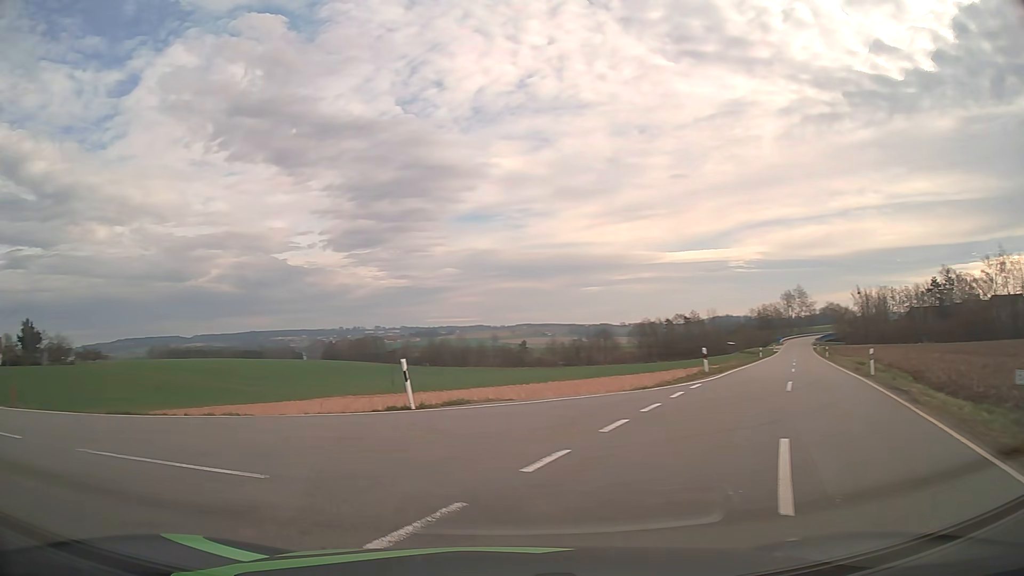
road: tertiary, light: Day
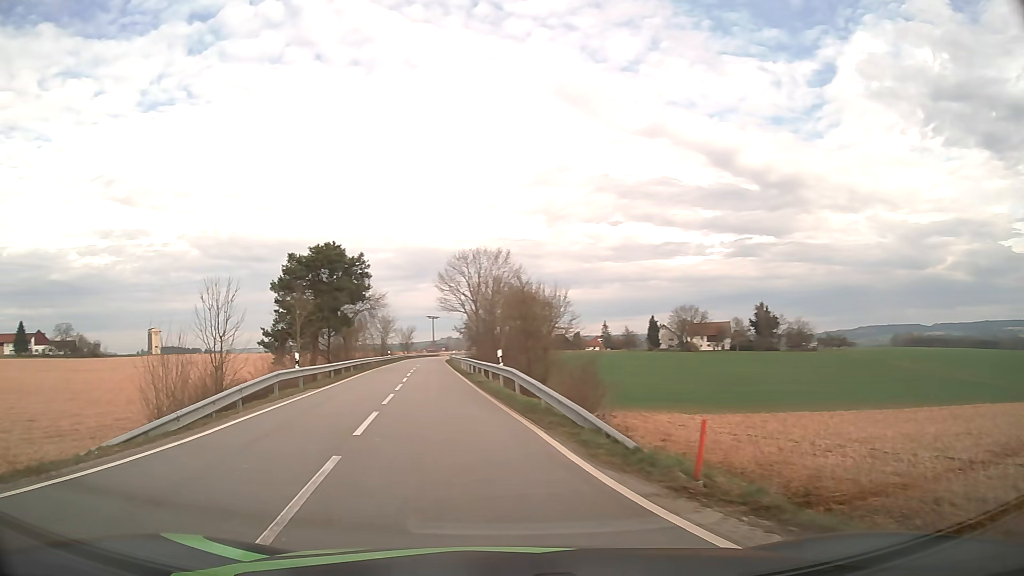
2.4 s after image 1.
(-7.8, +11.4) m; -65°
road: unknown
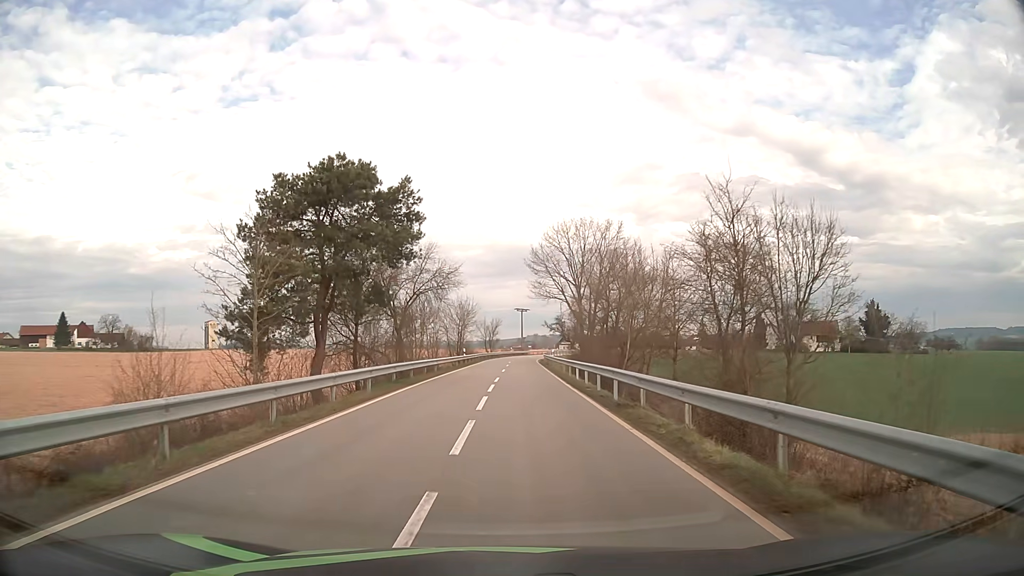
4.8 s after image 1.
(-2.7, +20.6) m; -8°
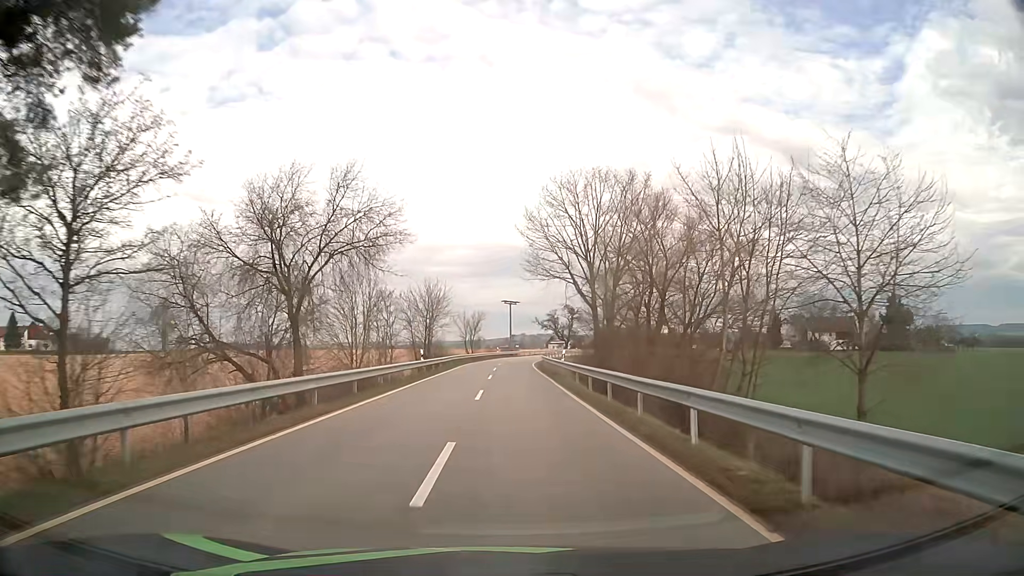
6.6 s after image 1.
(+0.1, +21.3) m; +1°
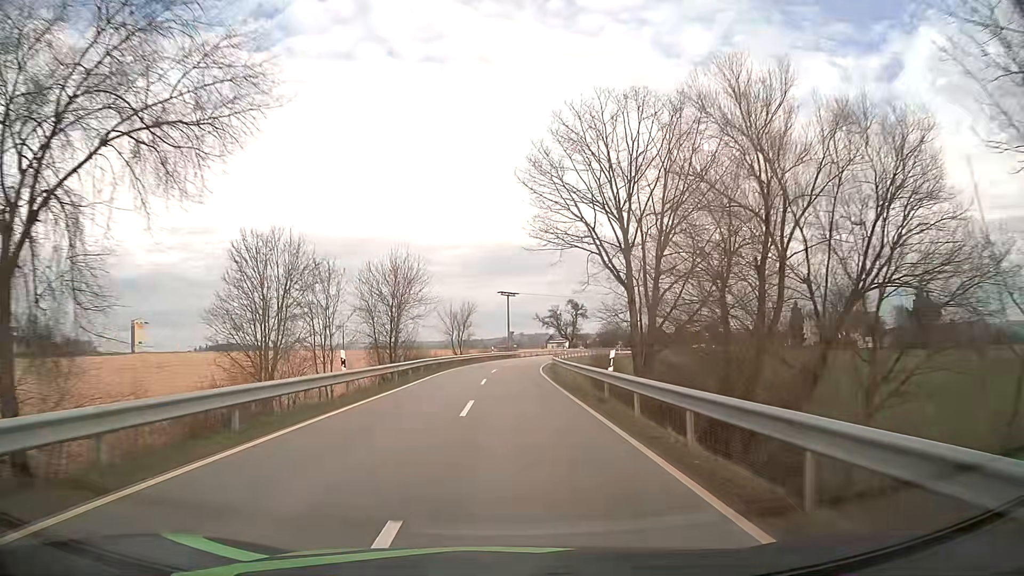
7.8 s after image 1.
(0.0, +16.8) m; 0°
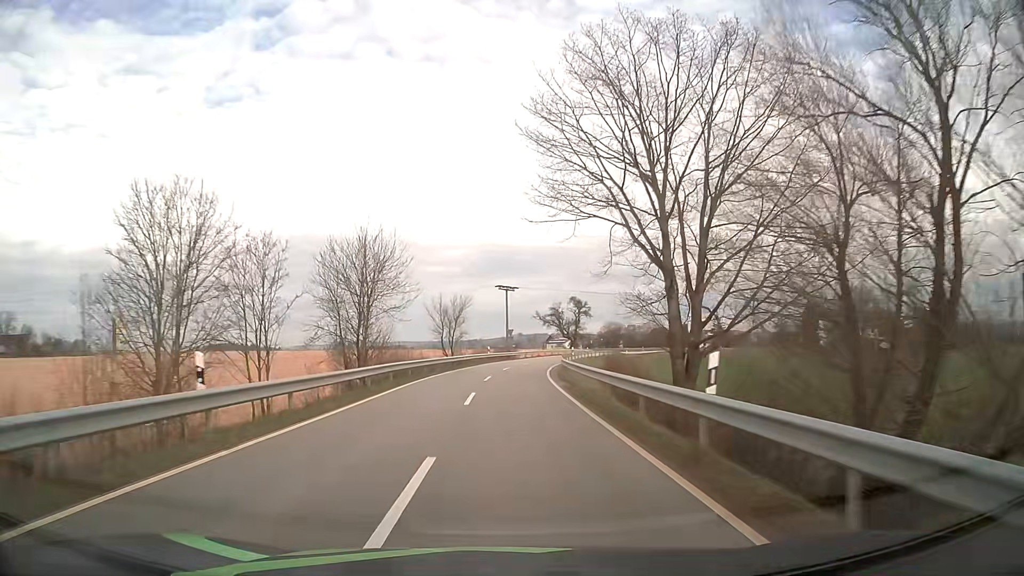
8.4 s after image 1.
(0.0, +9.1) m; 0°
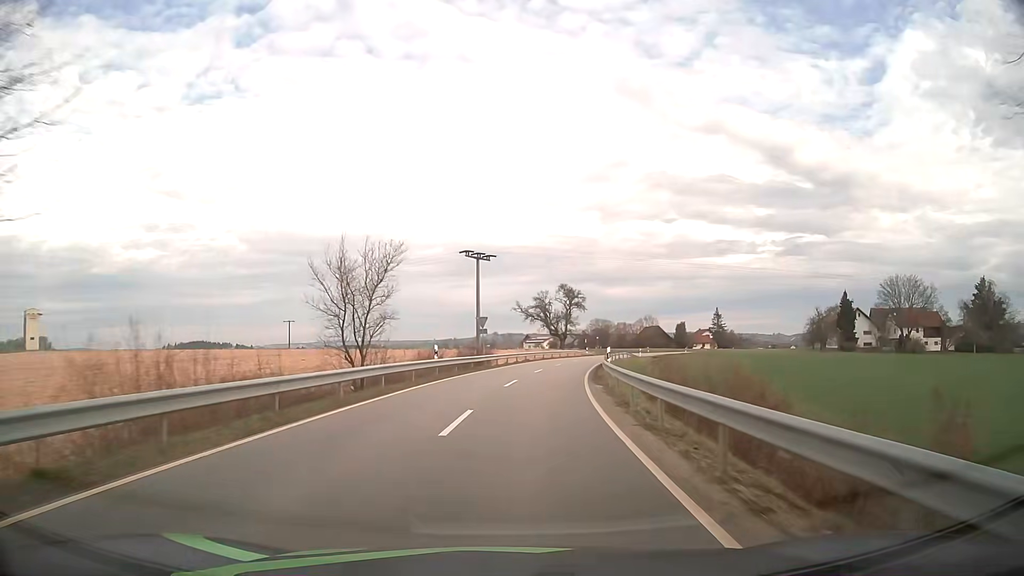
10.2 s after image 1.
(+0.2, +29.7) m; +2°
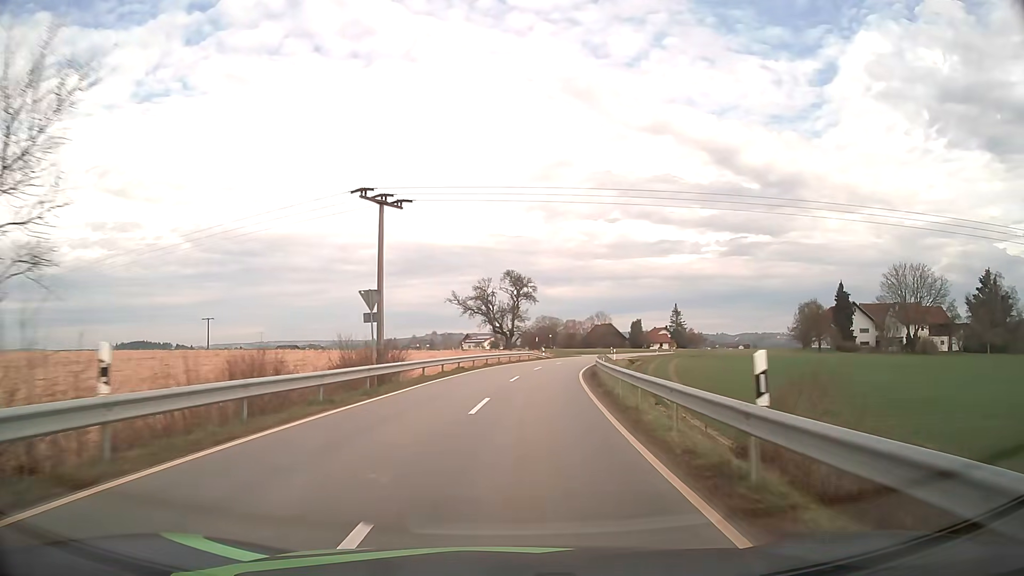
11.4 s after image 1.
(+0.9, +21.3) m; +5°
(0, +10) (+1, +20) (+2, +30) (+3, +40) (+5, +50) (+7, +59) (+9, +69) (+12, +79) (+15, +88) (+19, +98) m
